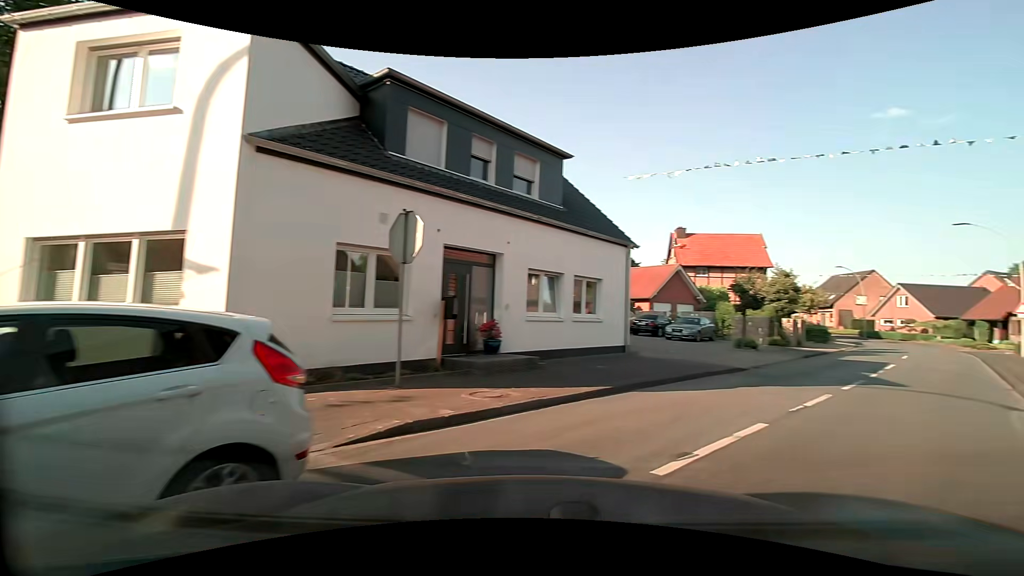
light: Day
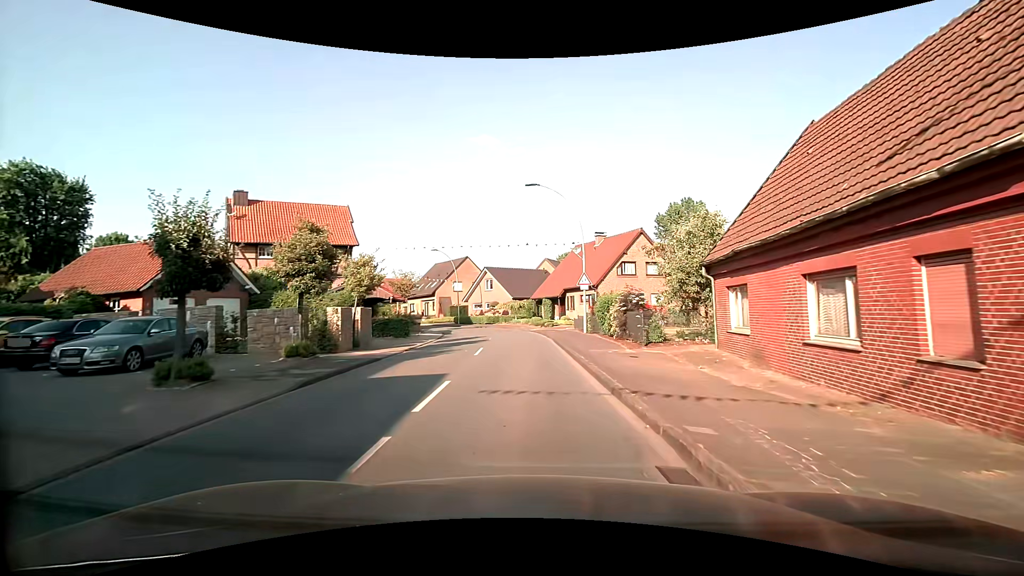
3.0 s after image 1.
(+8.3, +13.2) m; +41°
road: secondary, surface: asphalt
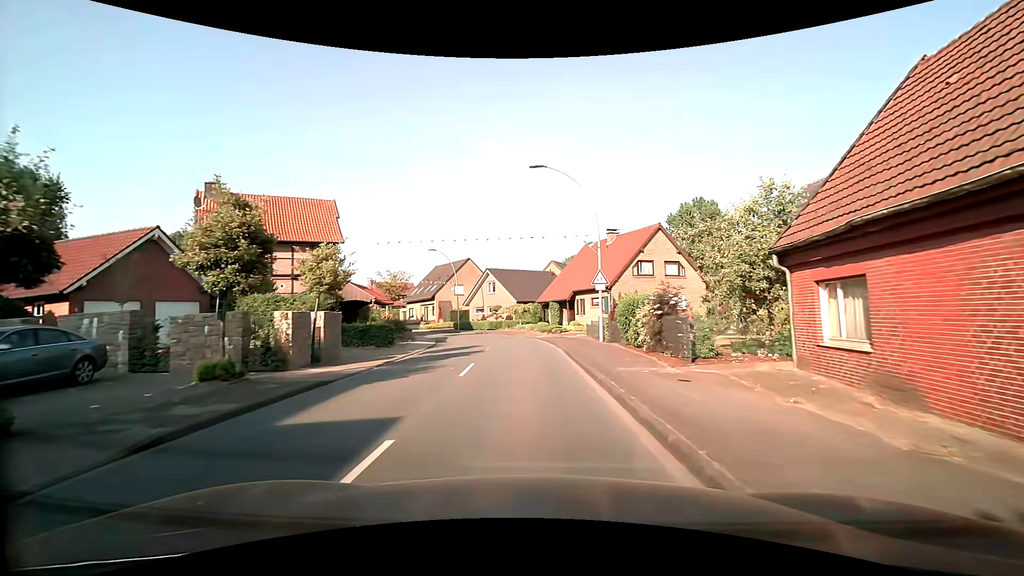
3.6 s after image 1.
(-0.1, +4.5) m; -2°
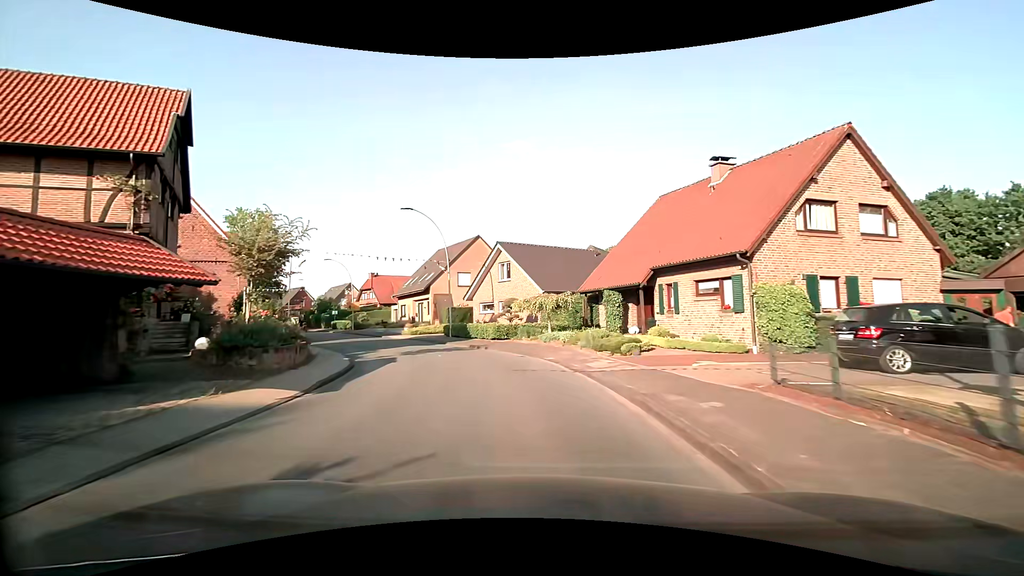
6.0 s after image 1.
(-0.4, +20.5) m; -3°
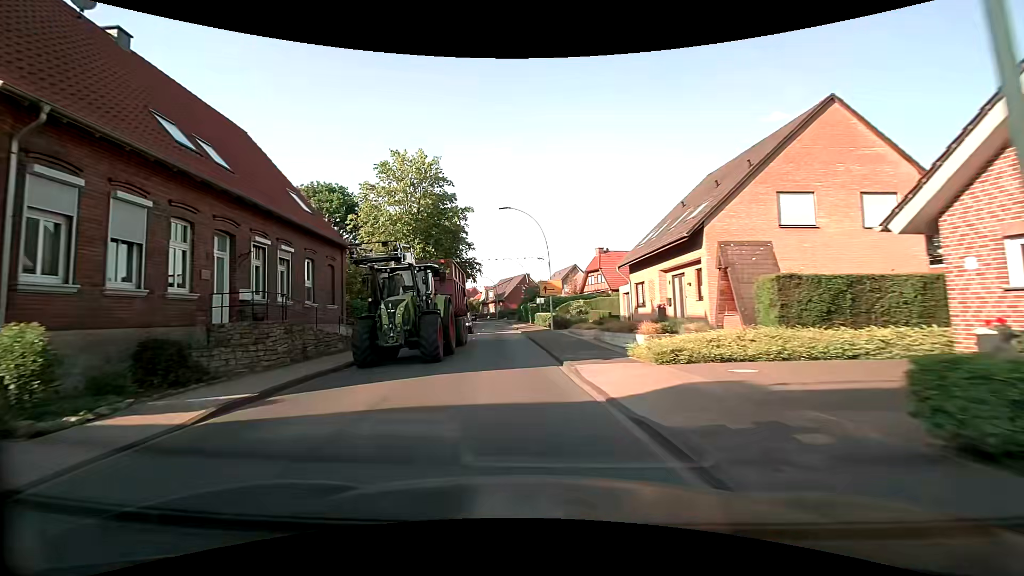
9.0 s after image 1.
(-6.3, +28.9) m; -27°
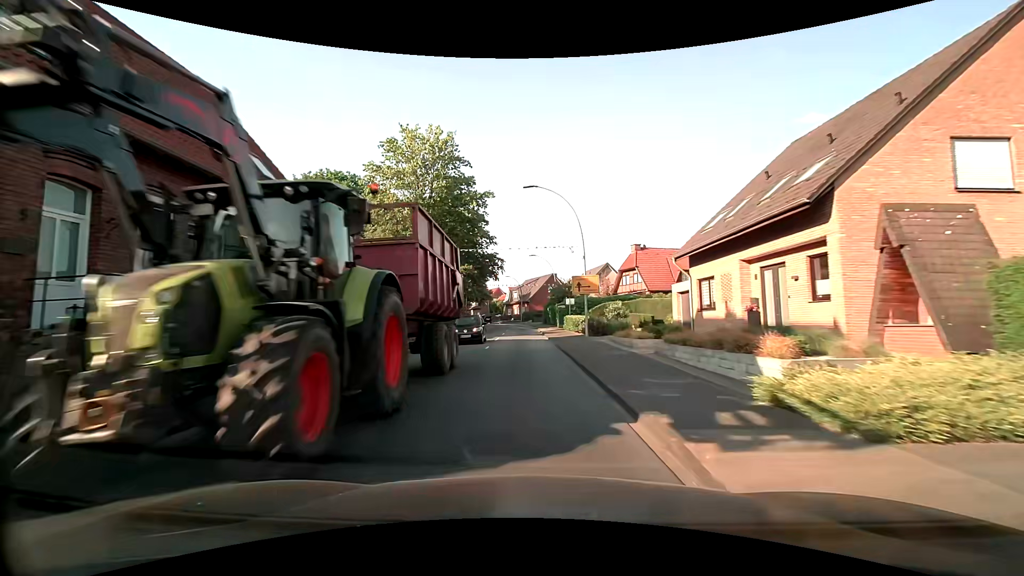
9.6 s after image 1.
(-0.2, +6.4) m; -3°
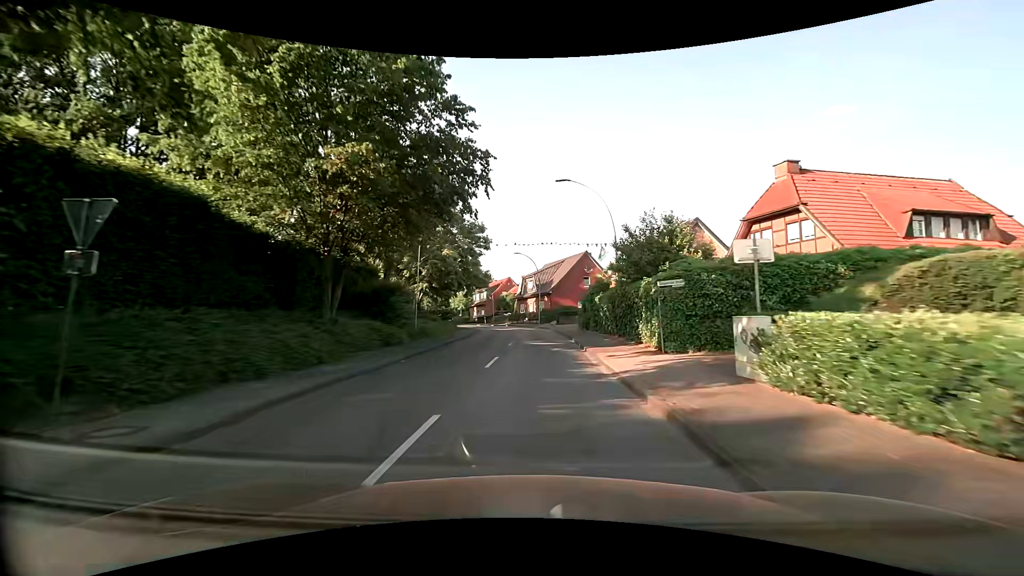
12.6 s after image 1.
(-1.0, +33.6) m; -2°
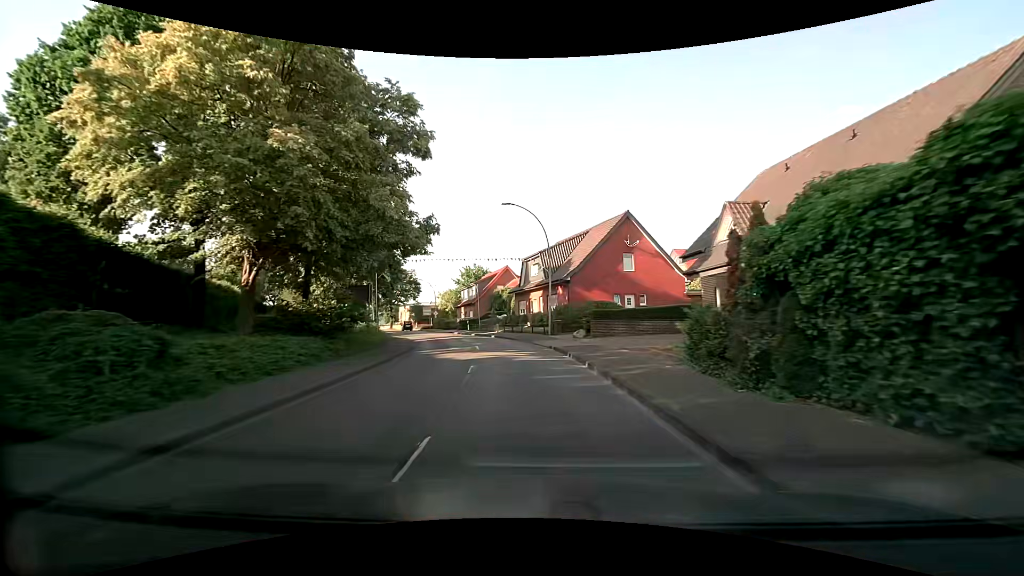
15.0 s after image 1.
(+0.1, +28.0) m; -1°
(0, +10) (-1, +20) (-2, +30) (-5, +40) (-8, +49) (-11, +59) (-14, +68) (-18, +77) (-21, +87) (-25, +96) m
